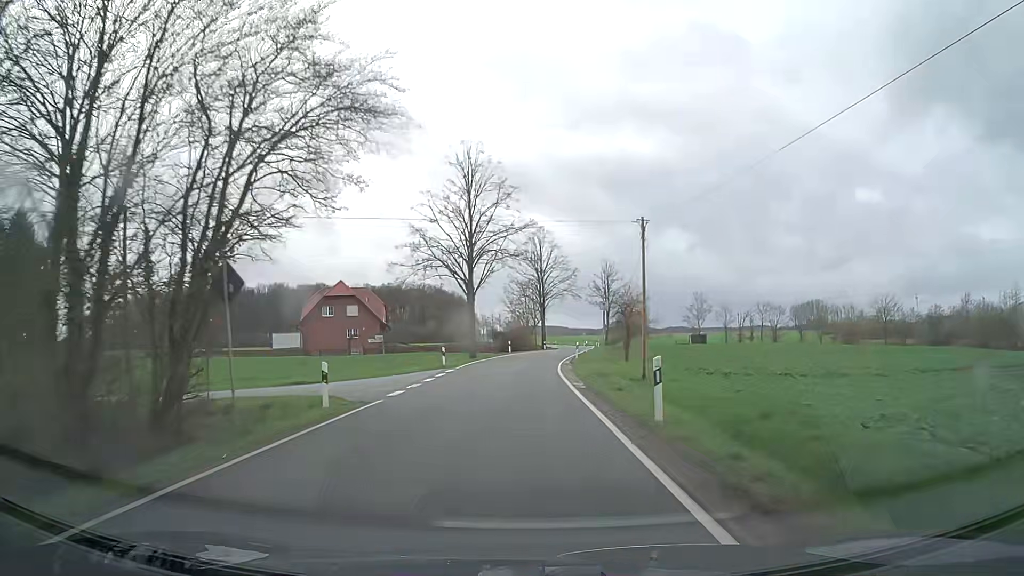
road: tertiary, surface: asphalt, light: Day
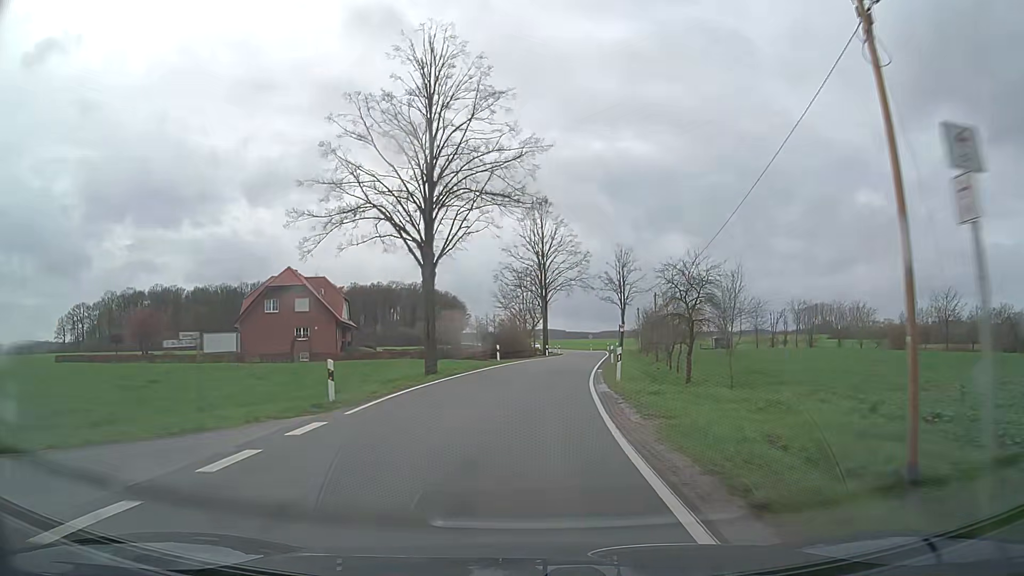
(0.0, +19.6) m; 0°
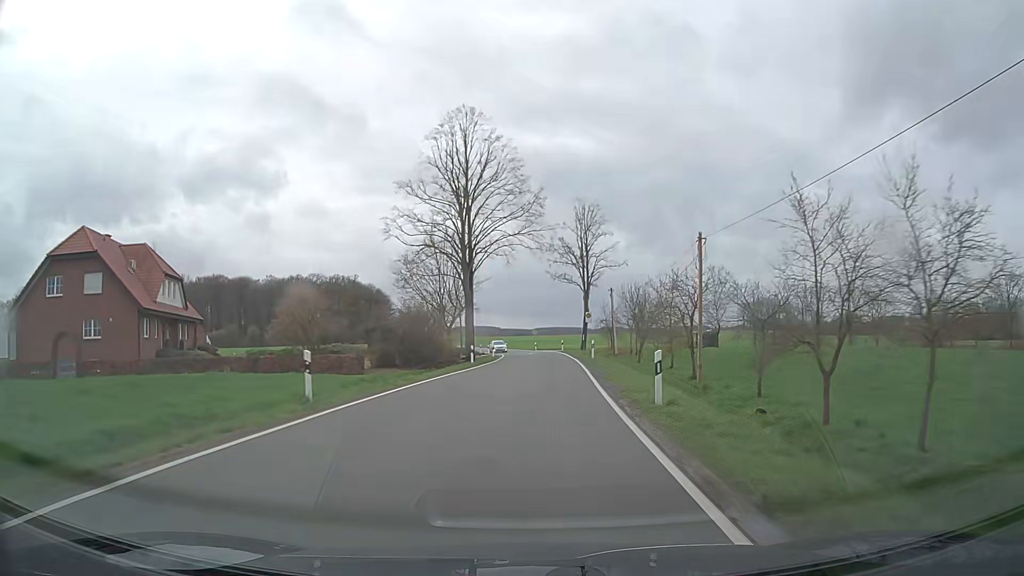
(+1.0, +27.7) m; +5°
